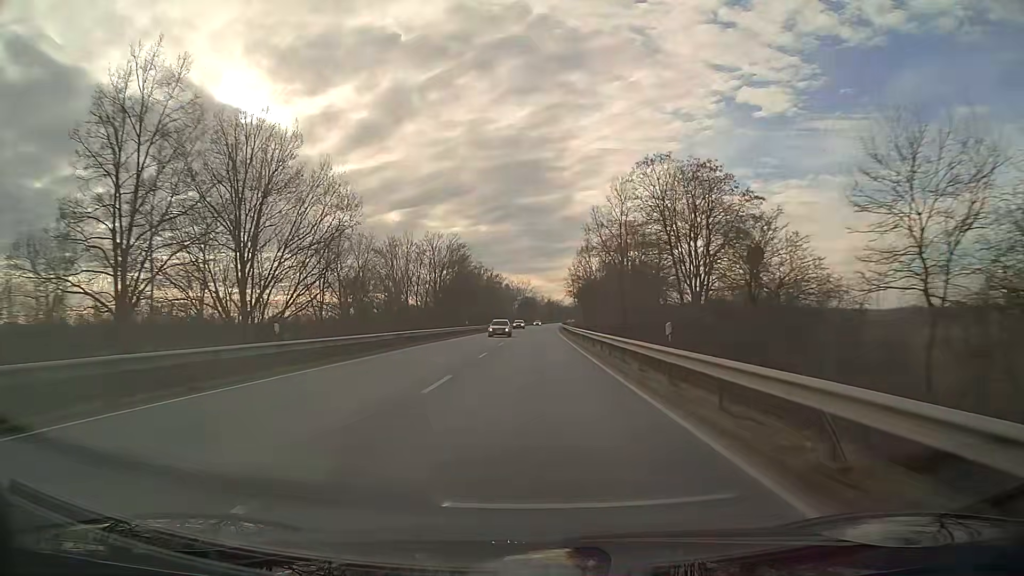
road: primary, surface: asphalt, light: Day
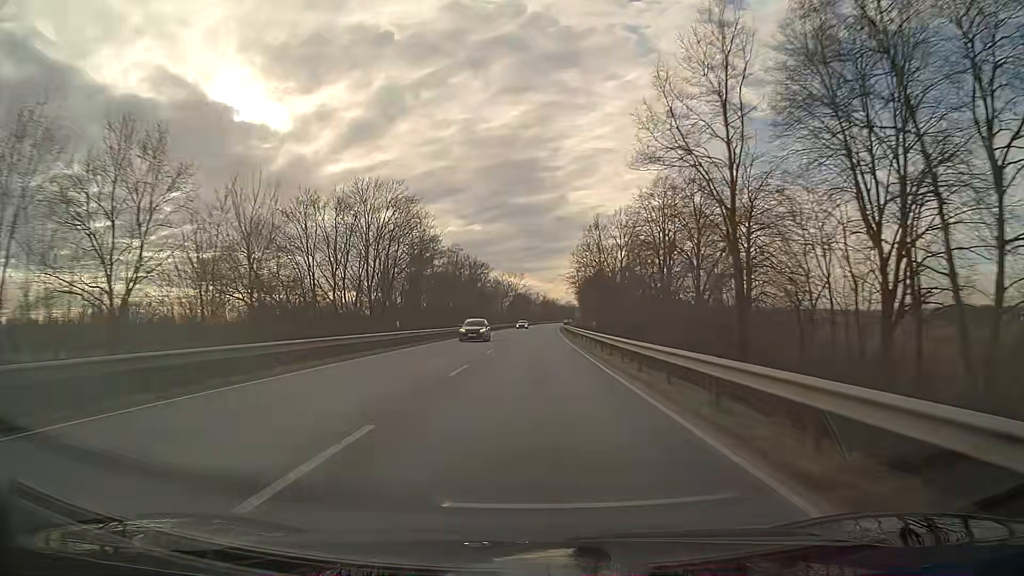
(+0.1, +31.7) m; 0°
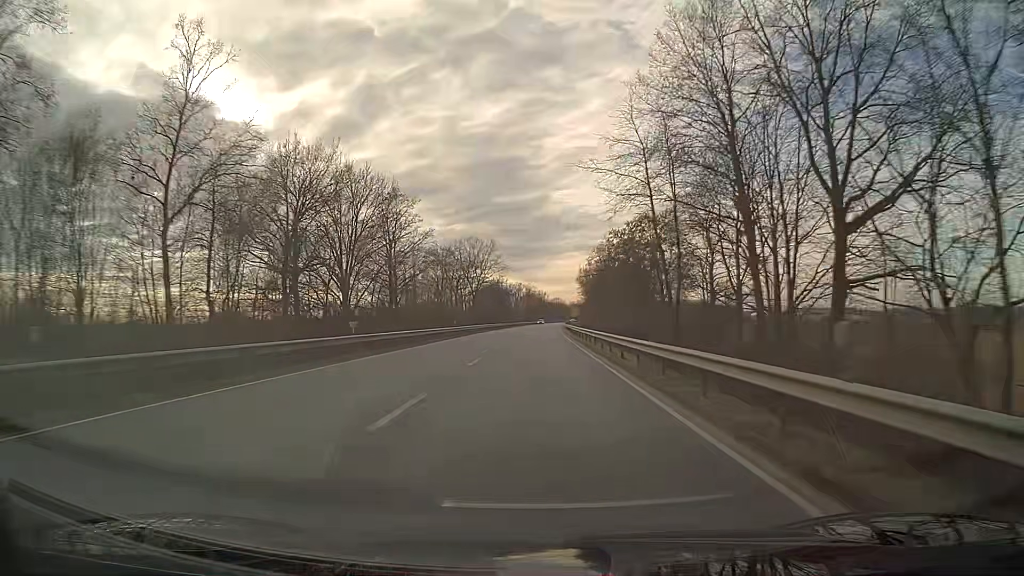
(+0.9, +79.2) m; +1°
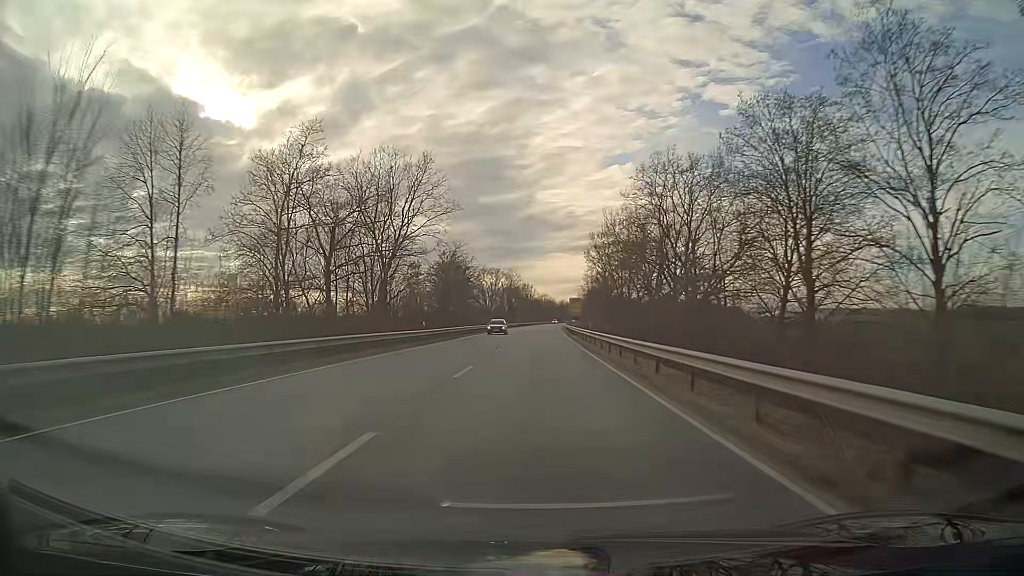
(+0.7, +63.3) m; +1°
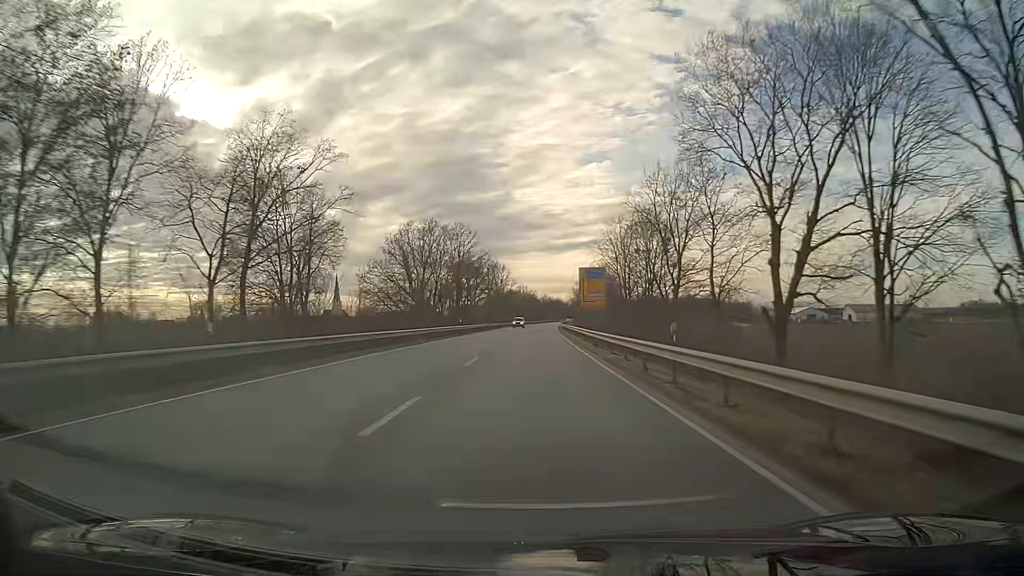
(+1.3, +79.1) m; +2°
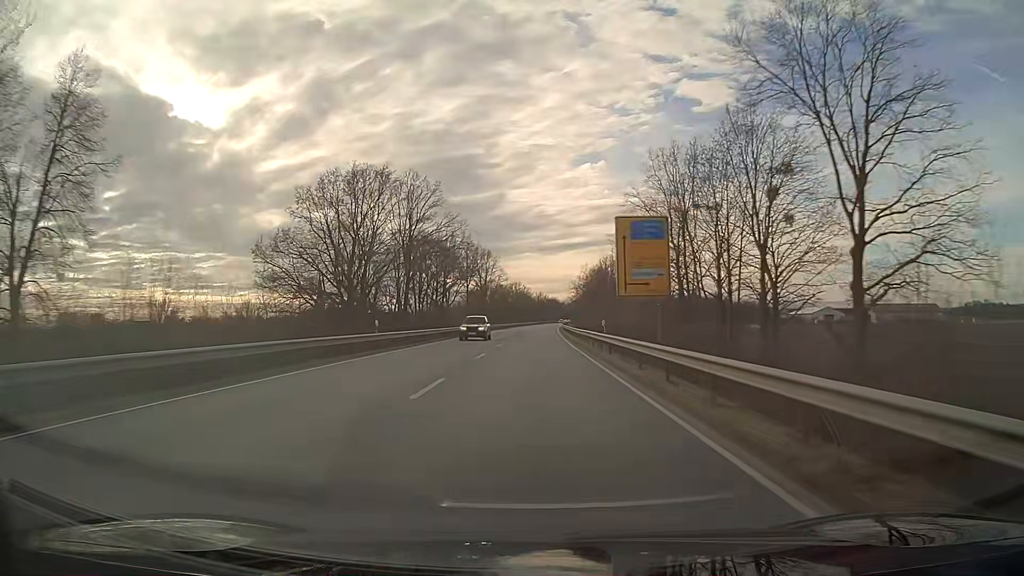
(+0.1, +31.6) m; +1°
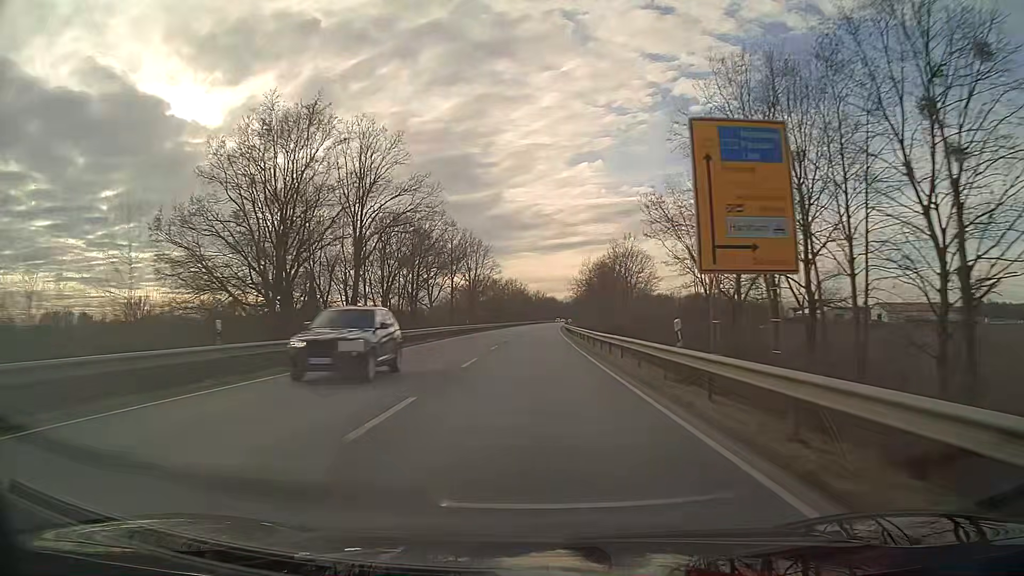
(0.0, +15.8) m; 0°
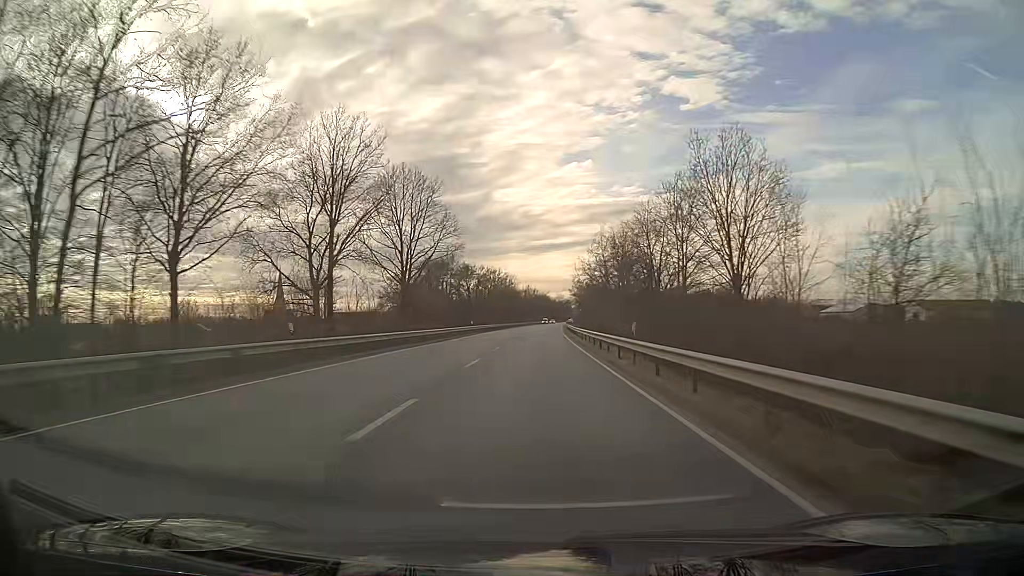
(+0.3, +47.4) m; +1°
(0, +10) (0, +20) (0, +30) (0, +40) (0, +50) (+1, +60) (+1, +70) (+1, +80) (+2, +90) (+2, +100) m
